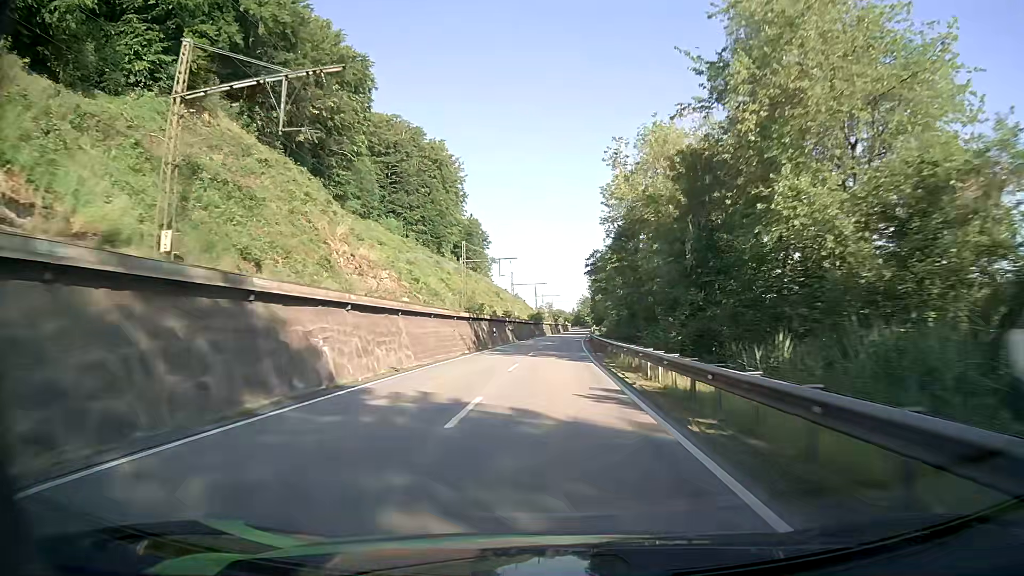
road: primary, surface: asphalt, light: Day
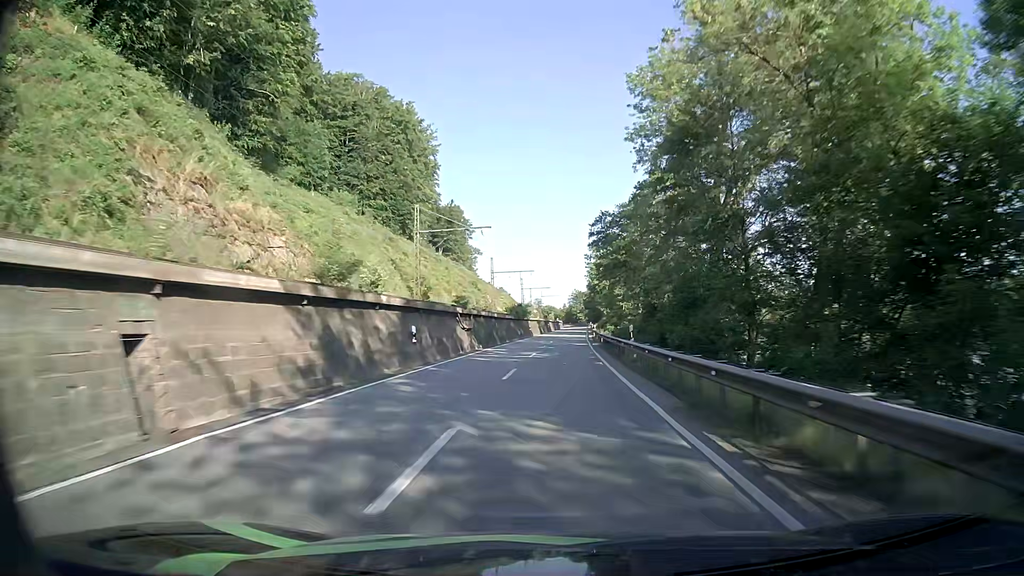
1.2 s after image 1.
(+0.1, +27.9) m; +1°
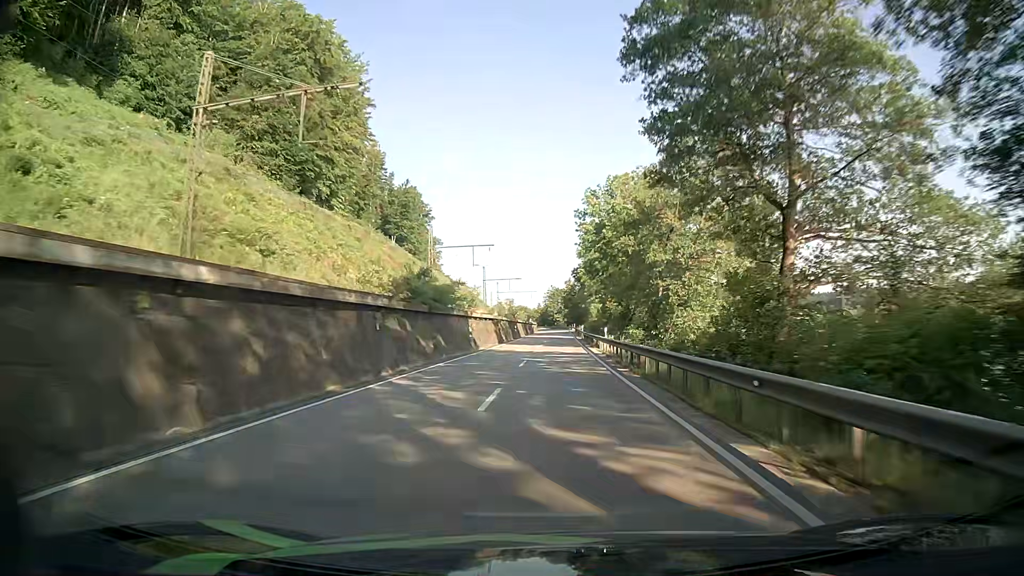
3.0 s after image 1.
(+0.8, +41.6) m; +2°
(0, +10) (0, +20) (0, +30) (0, +40) (+1, +50) (+1, +60) (+1, +70) (+1, +80) (+1, +90) (+1, +100) m
